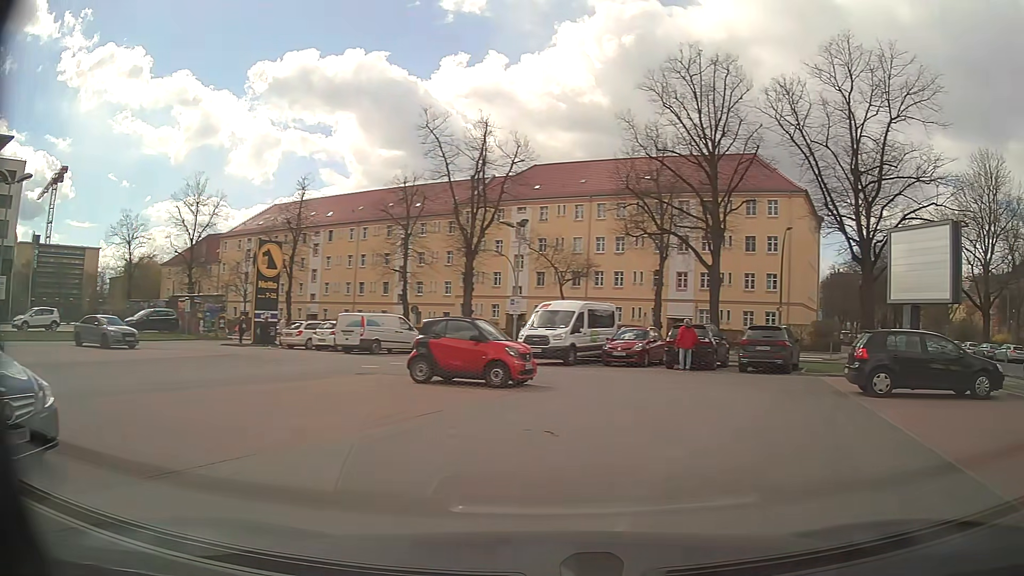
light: Day
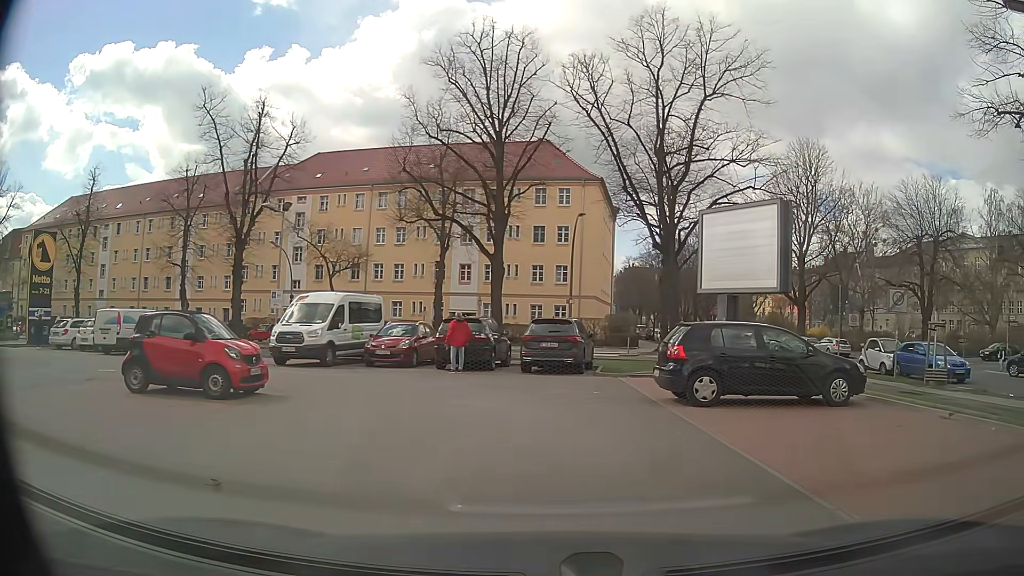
(+0.6, +3.2) m; +18°
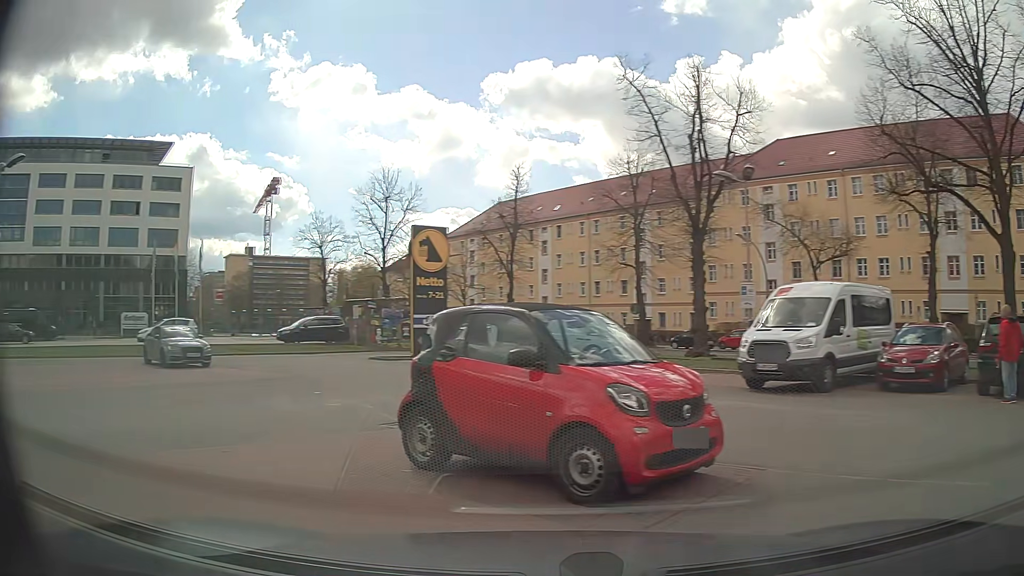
(-1.3, +7.3) m; -40°
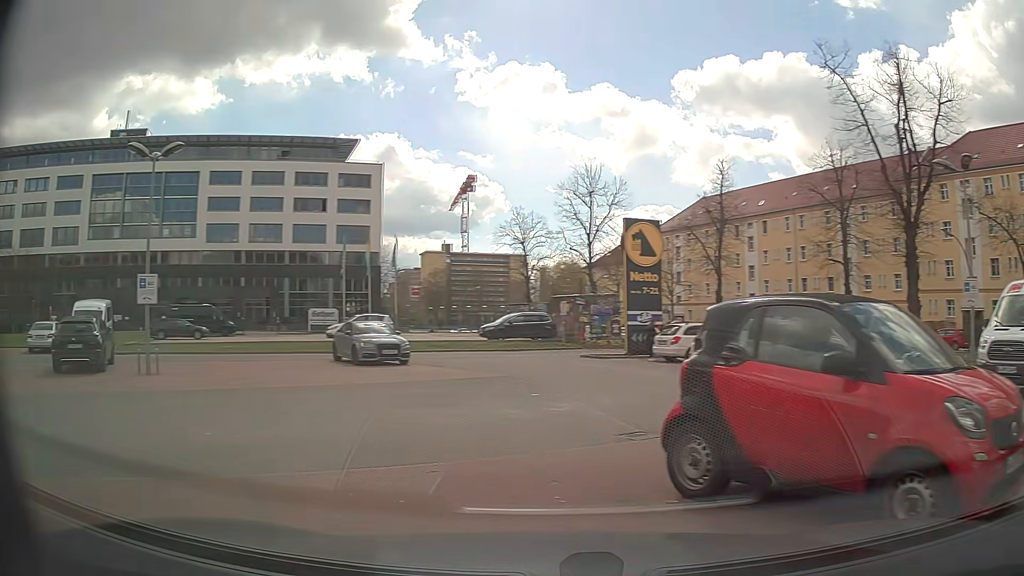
(-0.2, +1.4) m; -16°
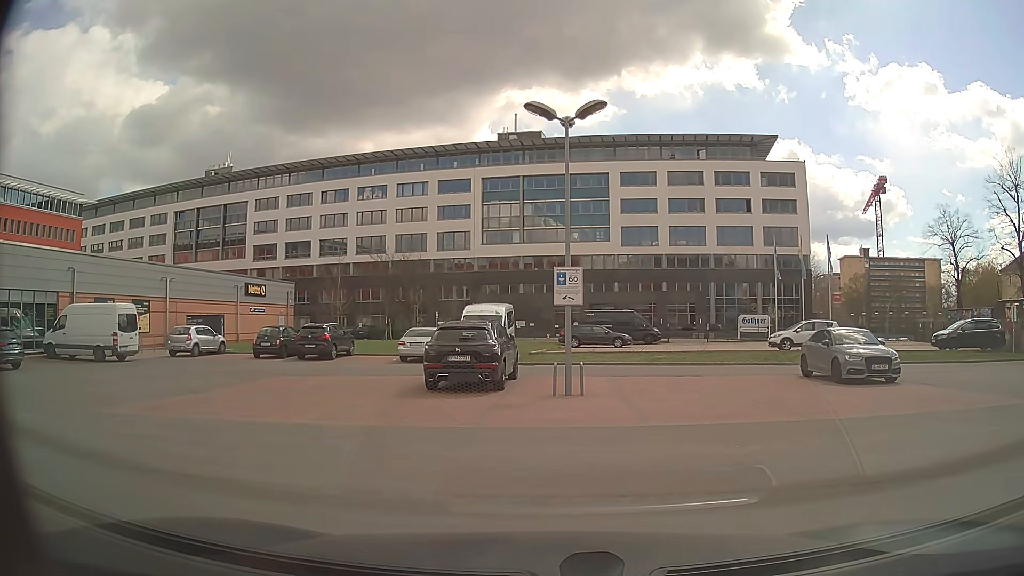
(-1.7, +4.1) m; -33°
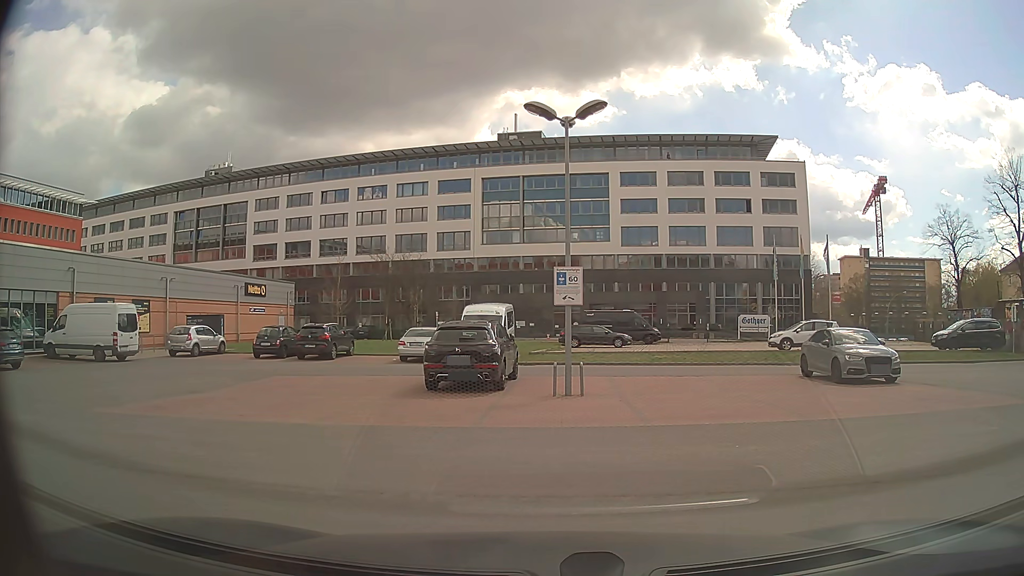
(0.0, +0.1) m; 0°
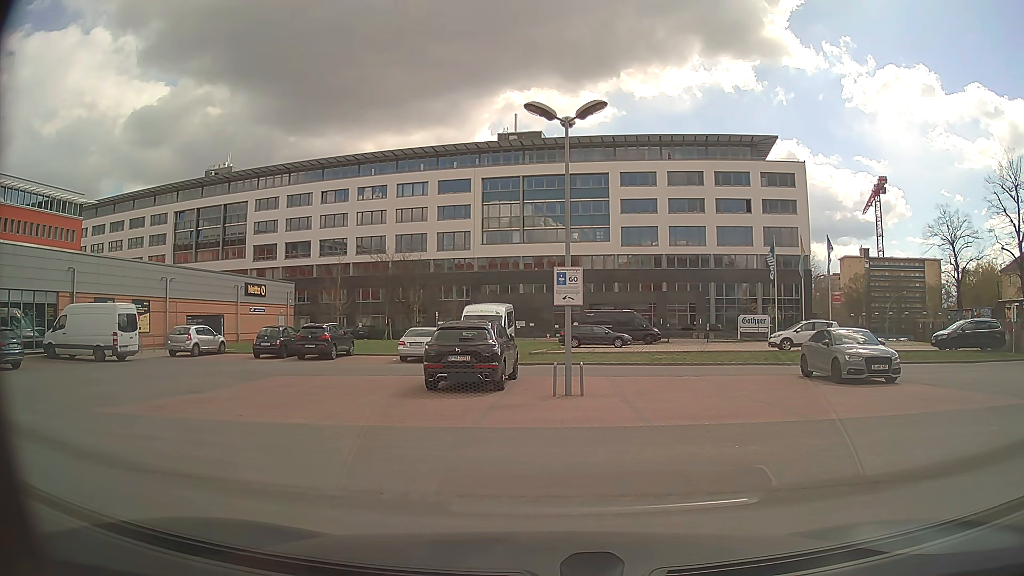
(0.0, 0.0) m; 0°
